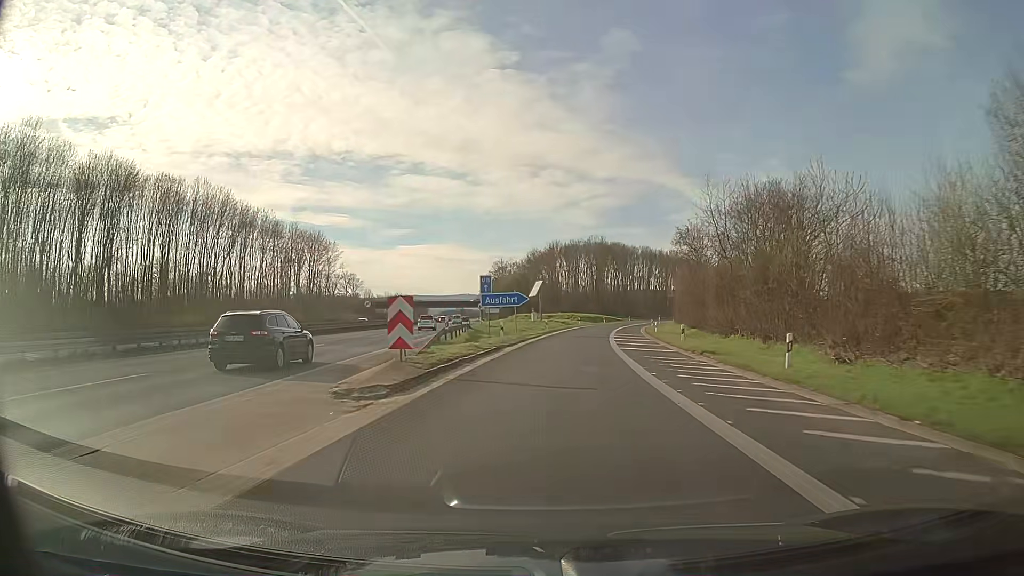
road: motorway_link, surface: asphalt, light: Day
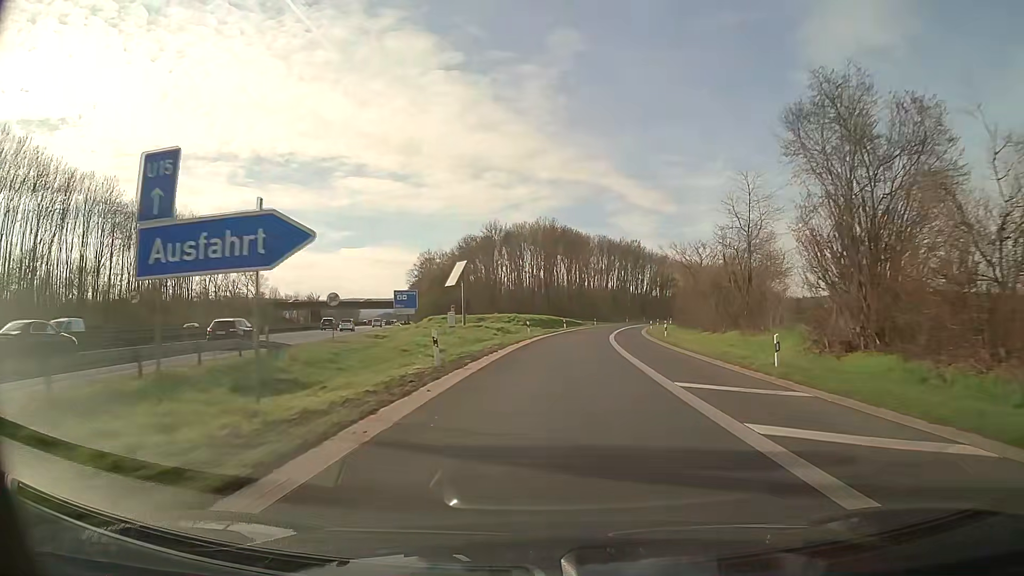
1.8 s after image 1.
(+1.6, +38.1) m; +5°
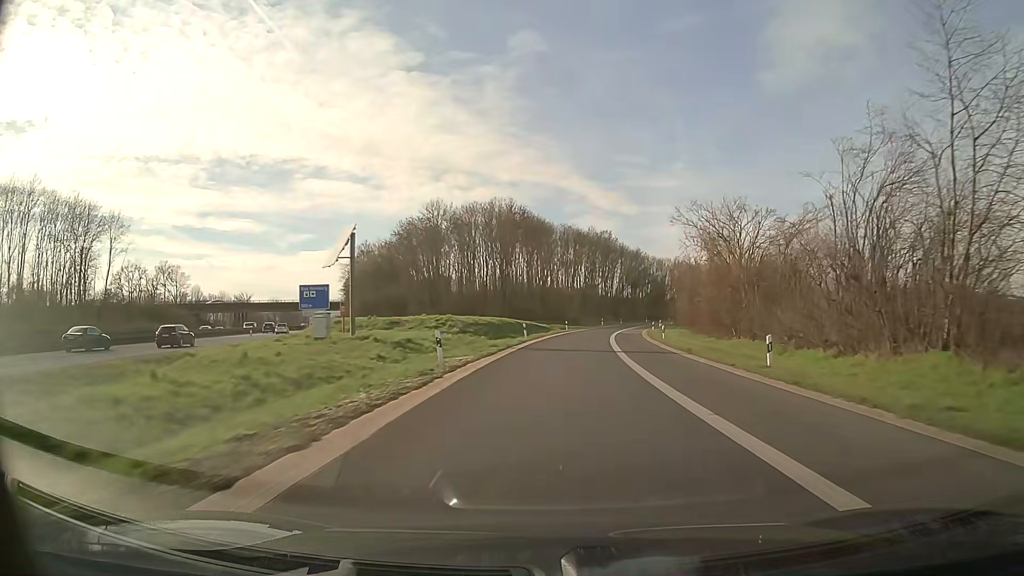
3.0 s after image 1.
(+0.7, +25.6) m; +3°
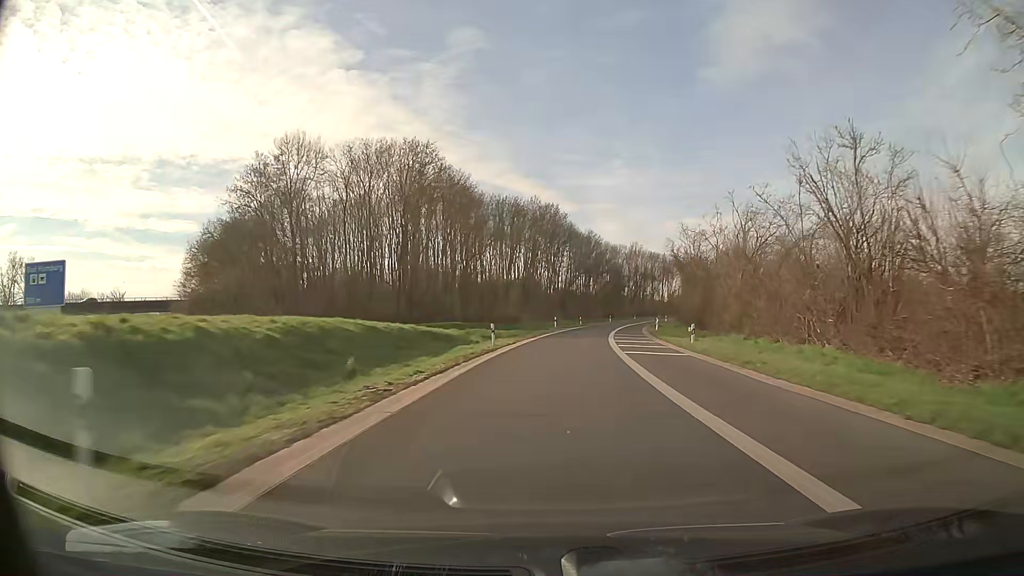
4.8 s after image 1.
(+1.8, +38.7) m; +5°
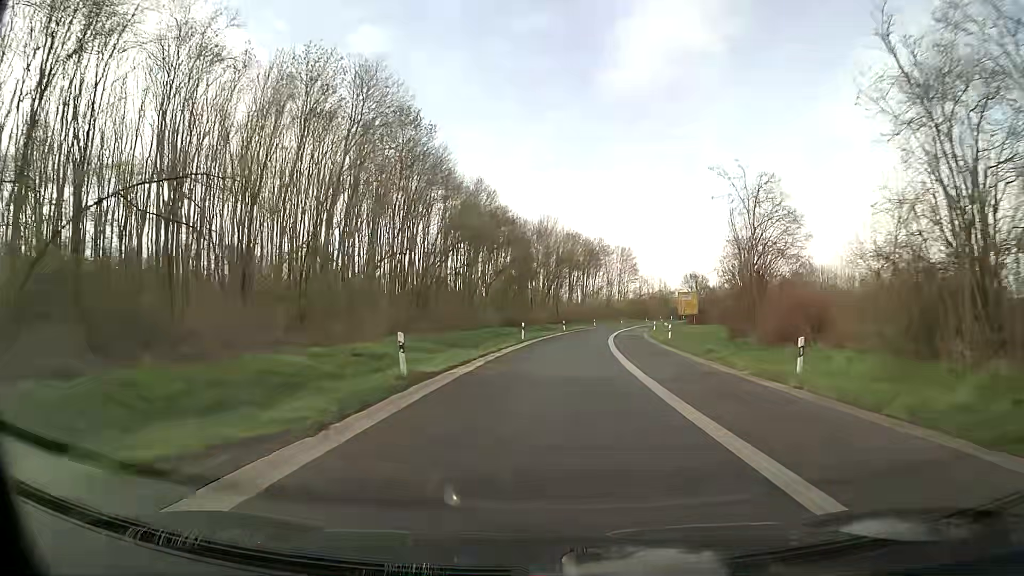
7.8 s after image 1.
(+5.2, +65.4) m; +9°
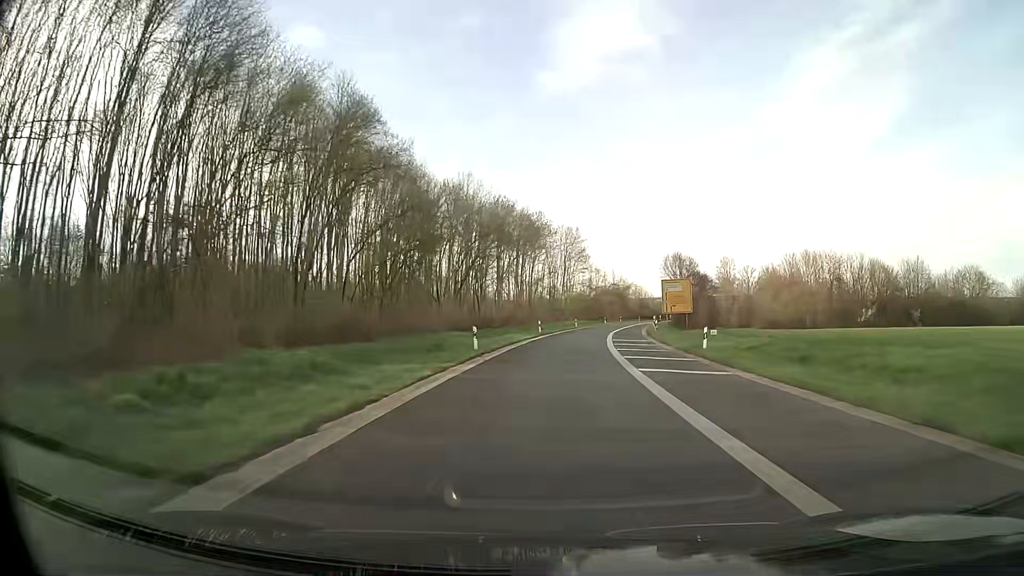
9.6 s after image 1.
(+2.1, +39.9) m; +6°
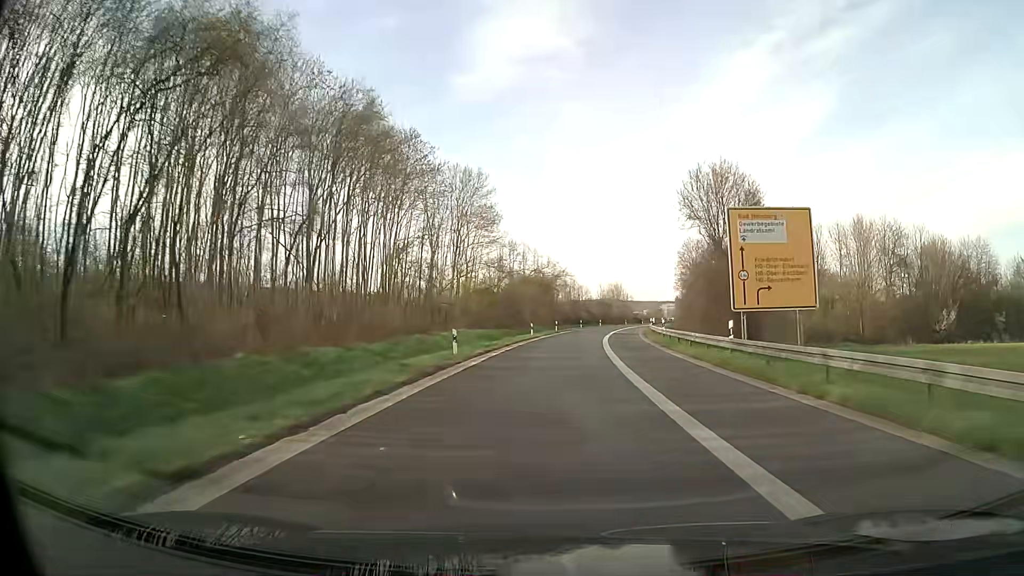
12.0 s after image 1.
(+3.6, +53.6) m; +8°
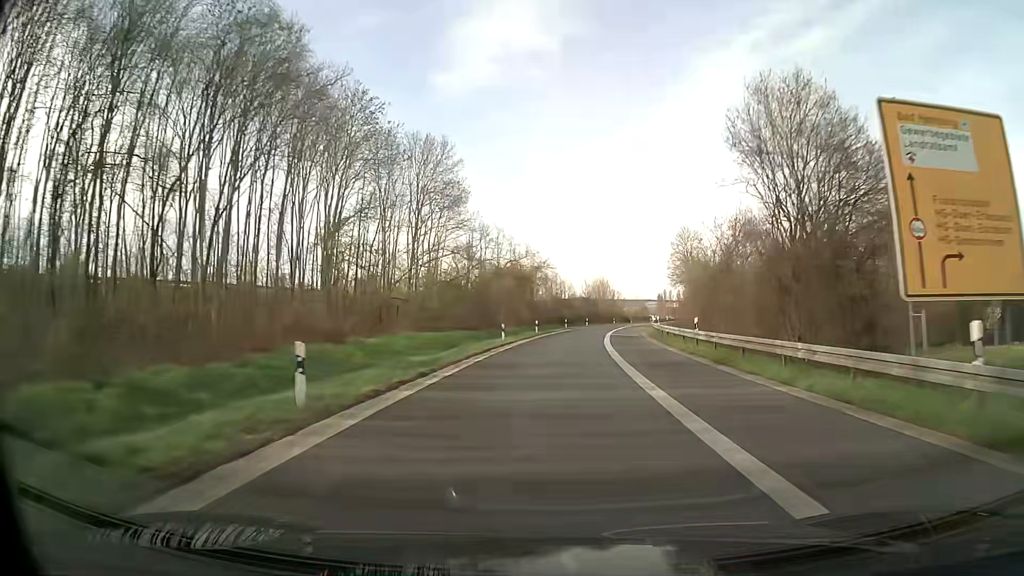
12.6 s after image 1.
(+0.2, +13.5) m; +2°
(0, +10) (0, +20) (+1, +30) (+2, +40) (+3, +50) (+4, +60) (+5, +70) (+7, +80) (+9, +89) (+12, +99) m
